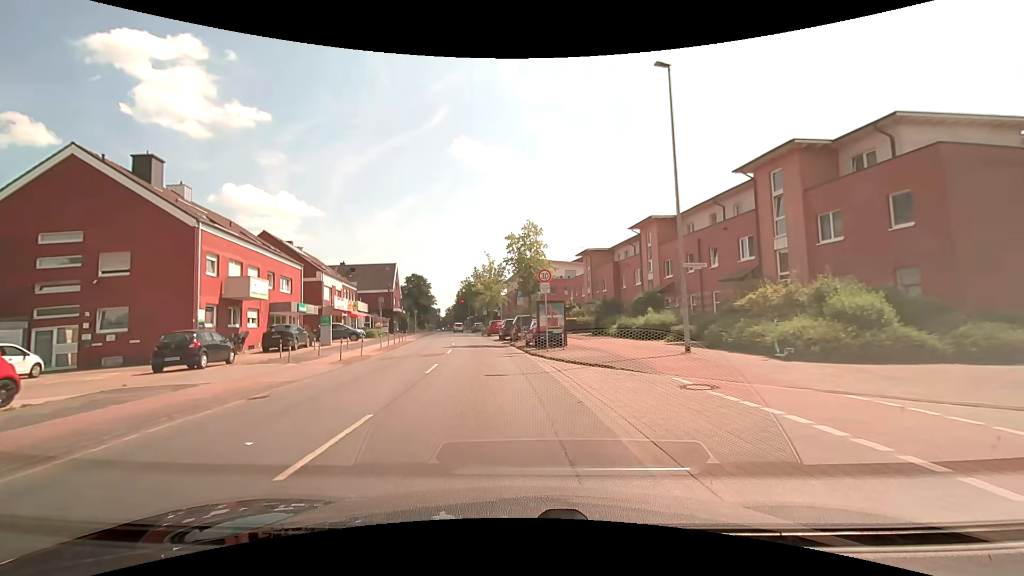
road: tertiary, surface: asphalt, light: Day
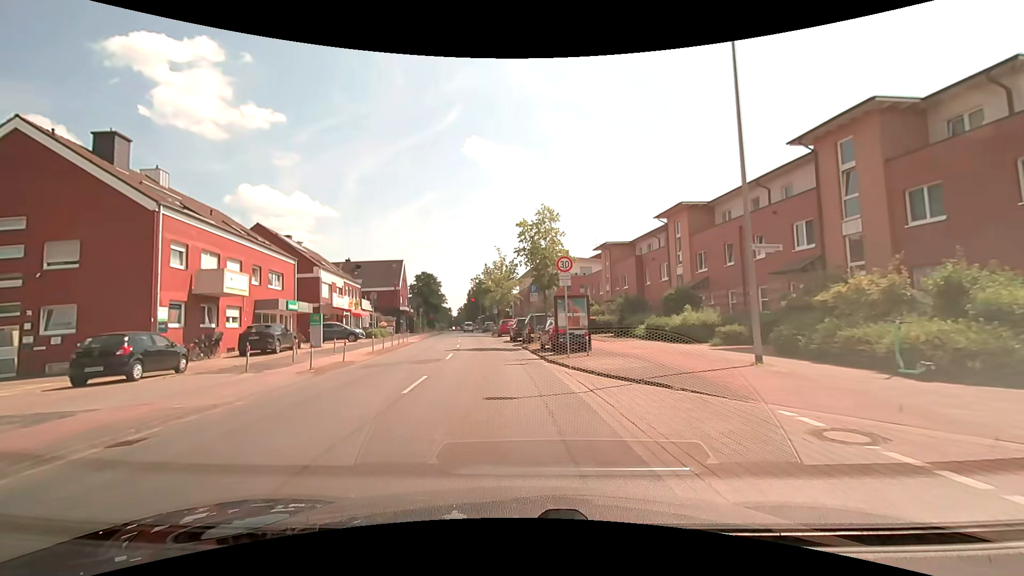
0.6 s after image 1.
(0.0, +4.1) m; -2°
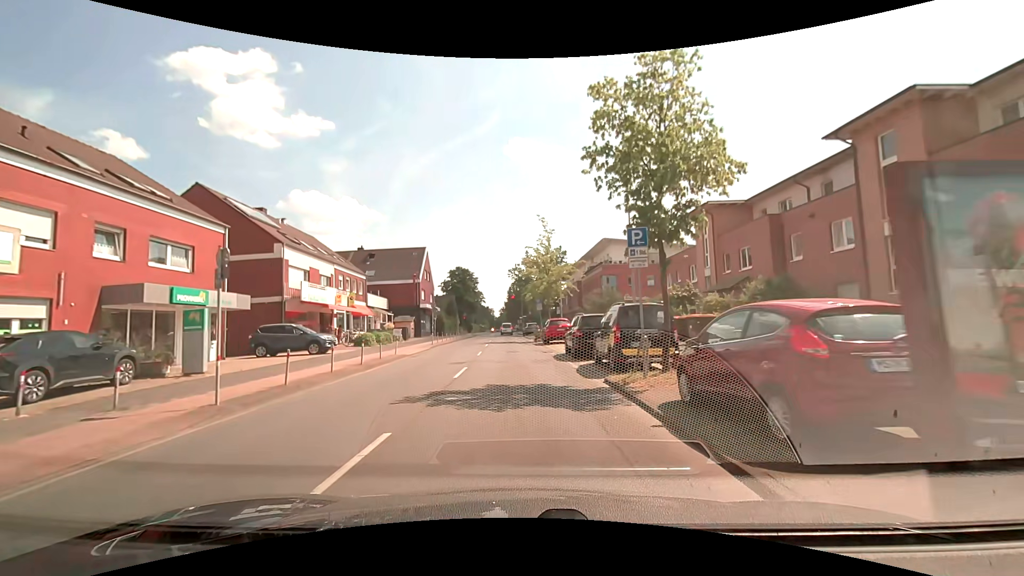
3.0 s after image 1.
(-0.7, +16.1) m; -5°
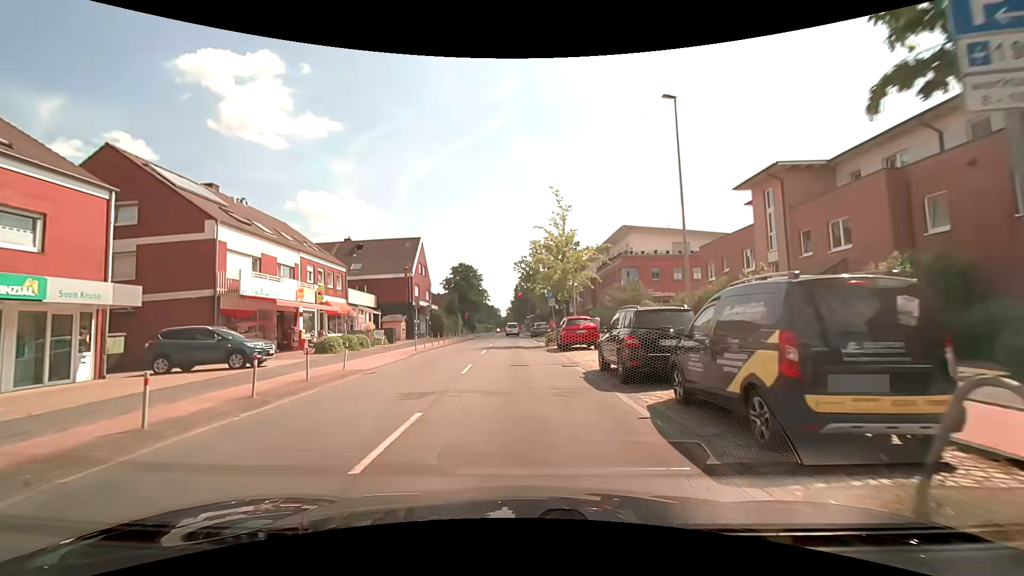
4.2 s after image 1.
(-0.1, +7.9) m; -1°
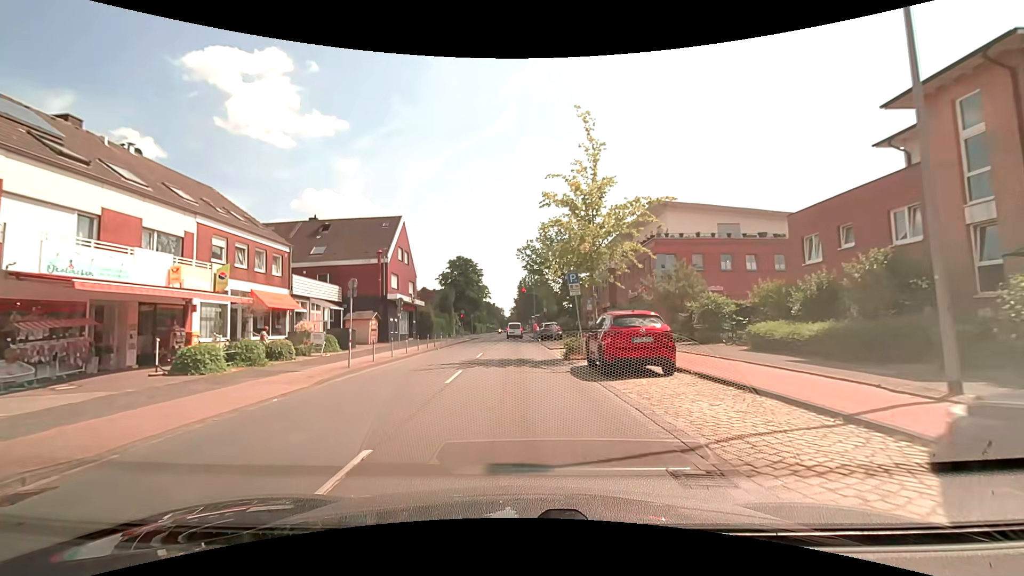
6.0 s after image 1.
(-0.1, +11.6) m; 0°
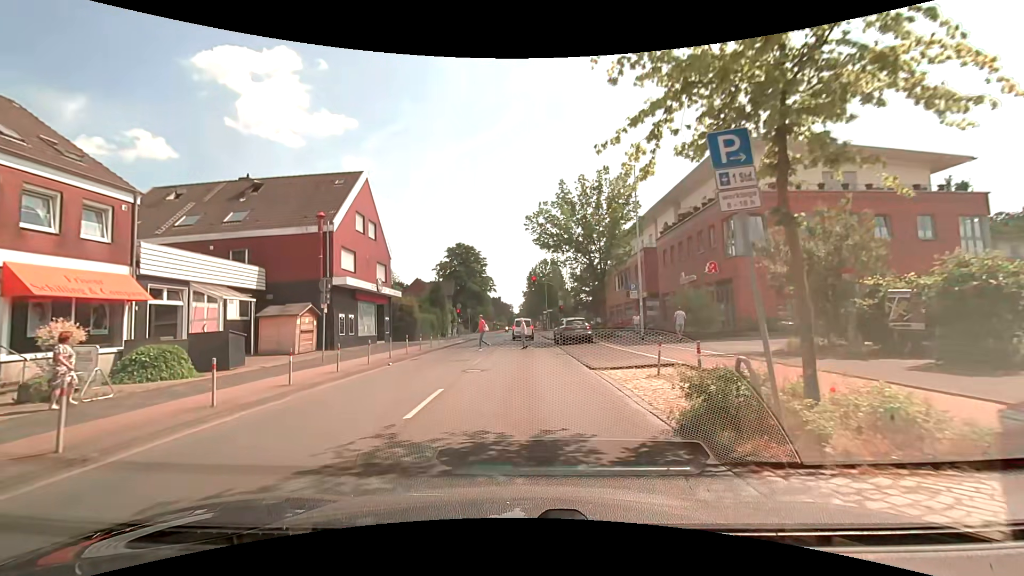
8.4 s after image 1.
(-0.2, +13.9) m; -1°
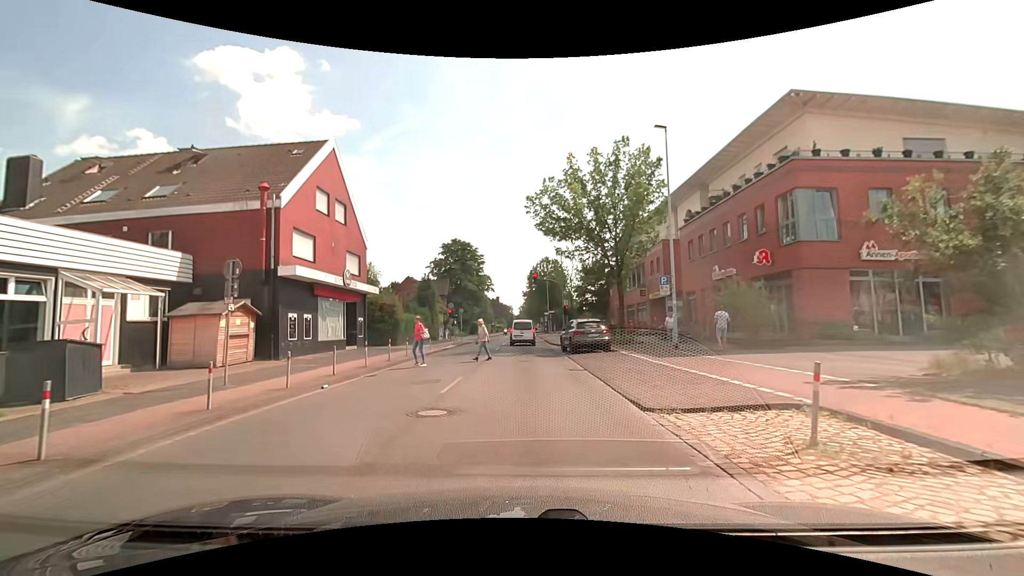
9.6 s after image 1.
(-0.1, +6.3) m; -1°
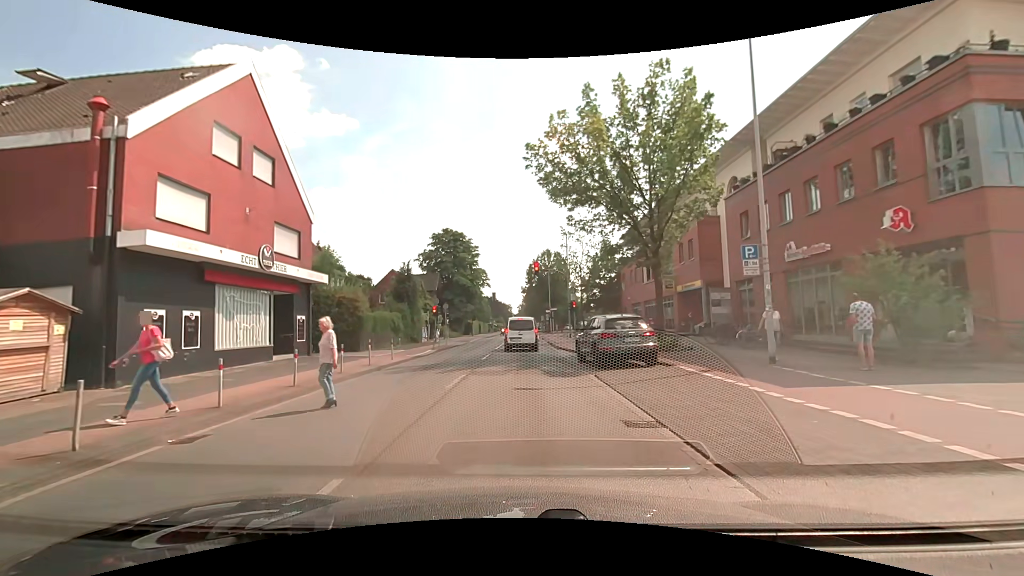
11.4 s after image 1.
(0.0, +8.6) m; 0°
(0, +10) (0, +20) (0, +30) (0, +40) (0, +50) (0, +60) (0, +70) (0, +80) (0, +90) (0, +100) m
